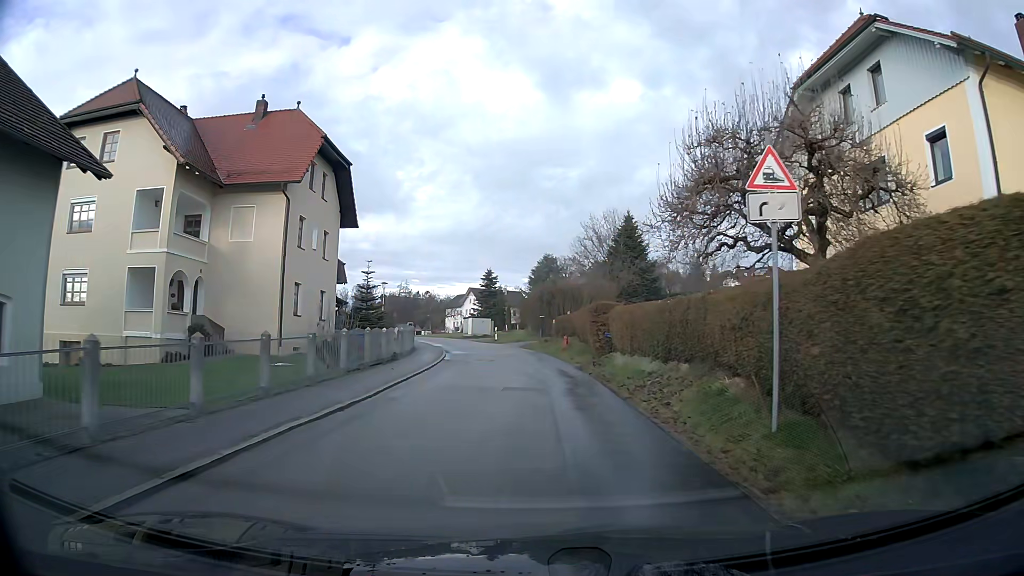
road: secondary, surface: asphalt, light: Day
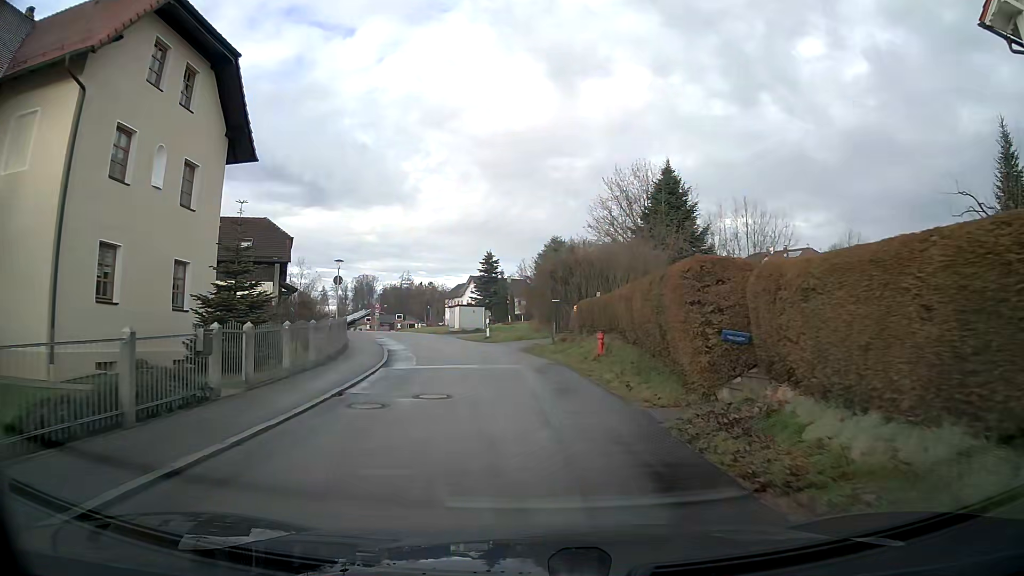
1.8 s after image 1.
(-0.1, +14.8) m; -1°
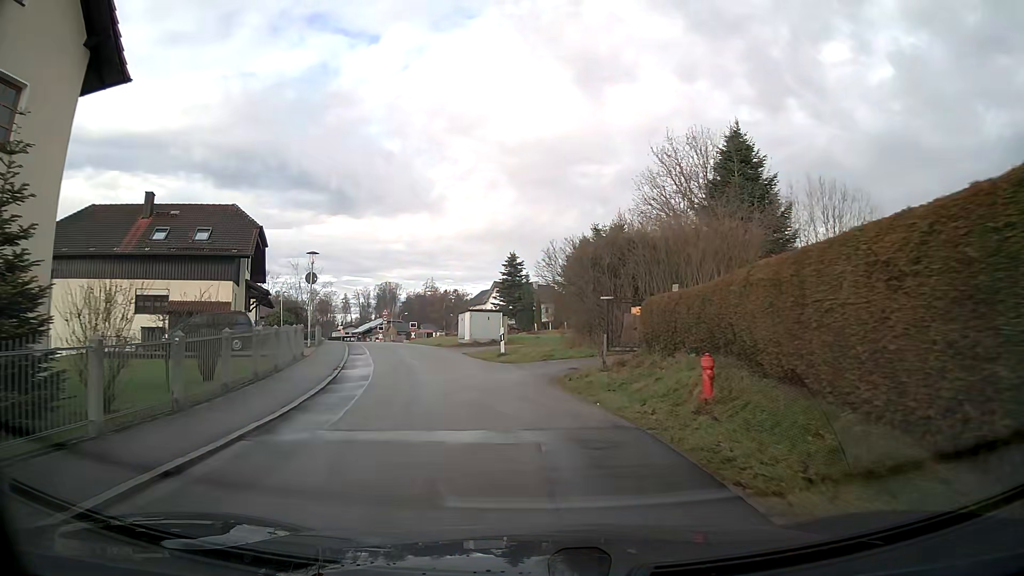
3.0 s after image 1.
(-0.2, +9.7) m; -3°
